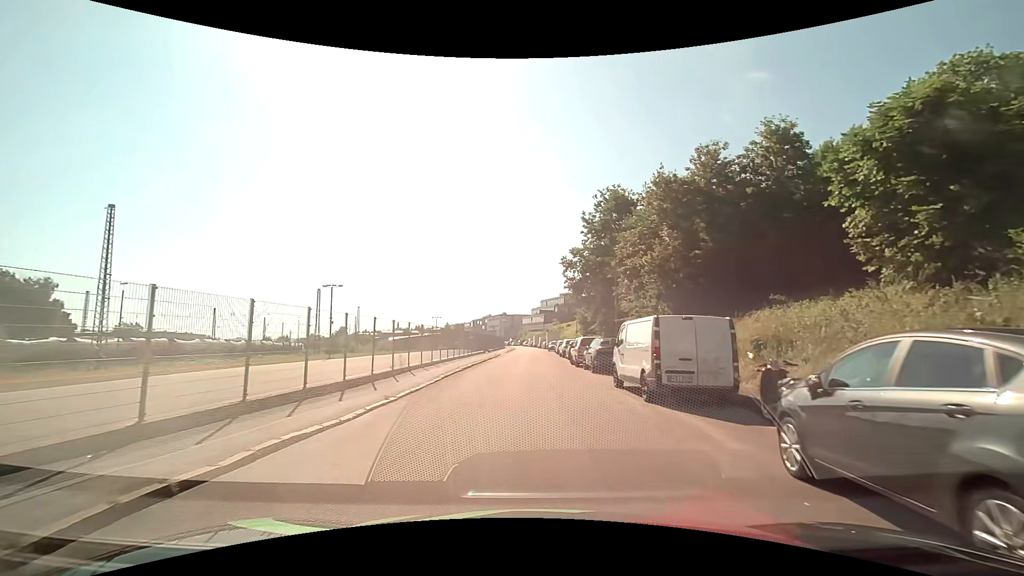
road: tertiary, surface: asphalt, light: Day
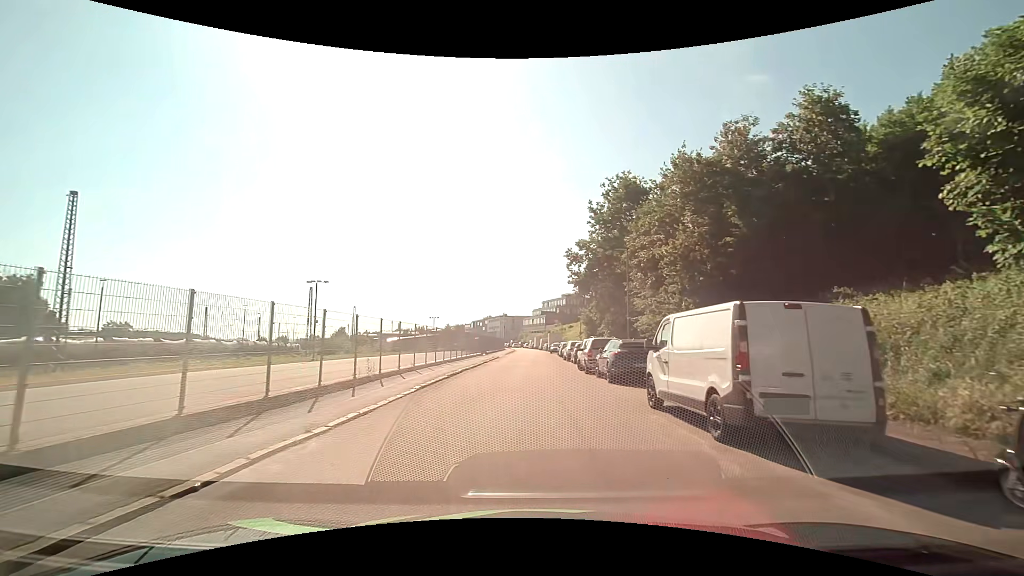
(0.0, +4.4) m; 0°
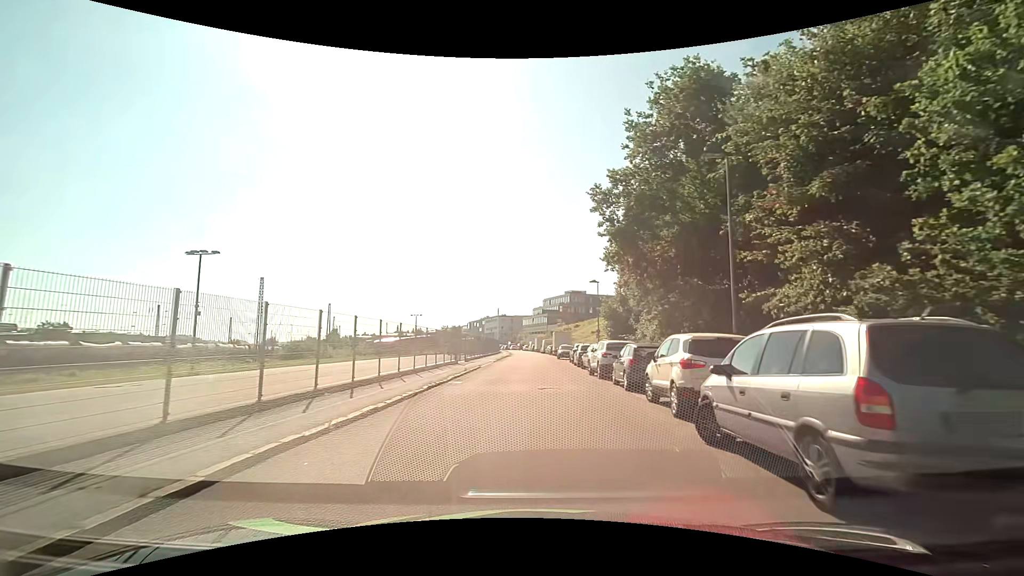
(+0.1, +18.3) m; 0°
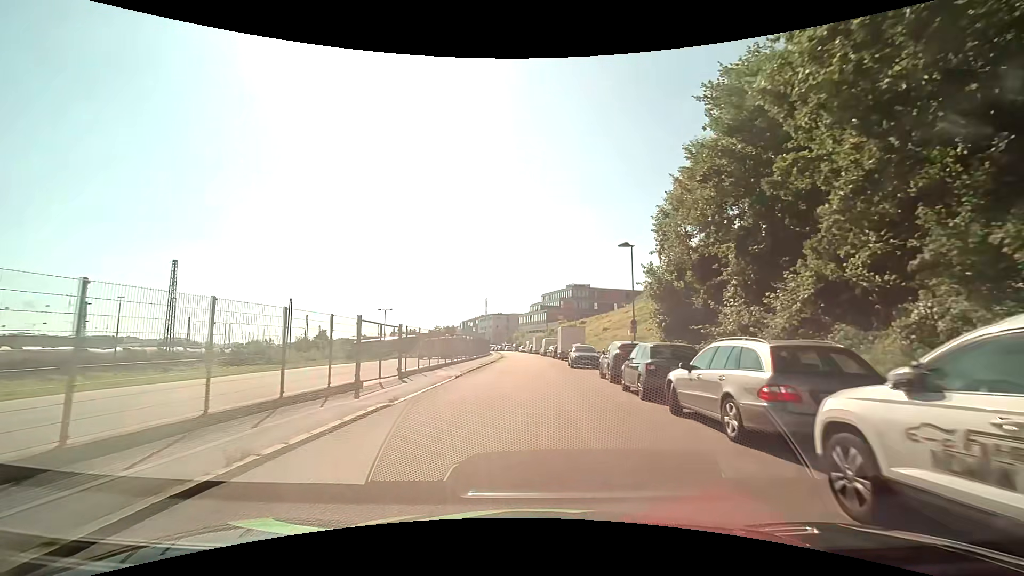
(+0.2, +19.3) m; +1°
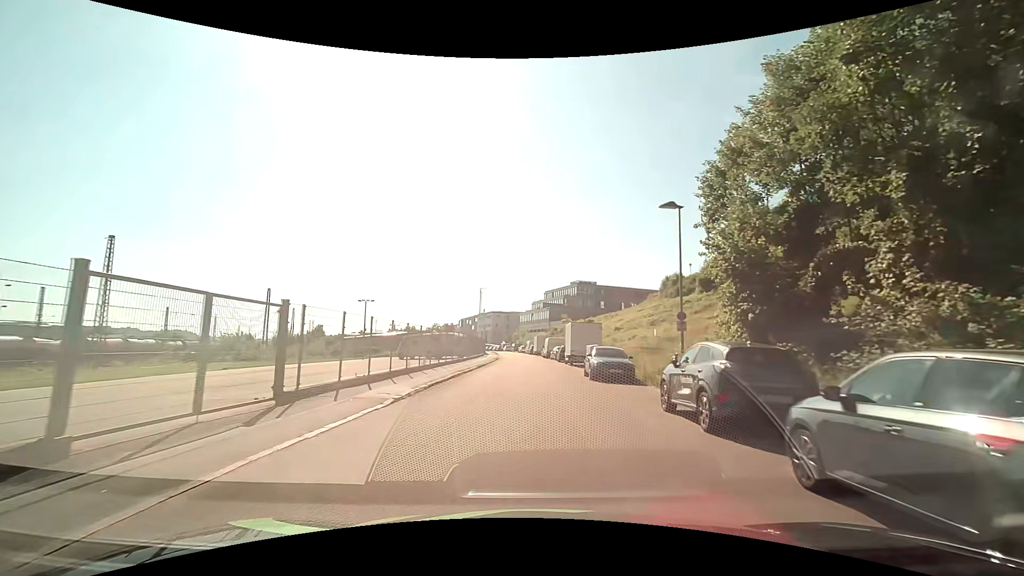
(-0.1, +10.1) m; 0°
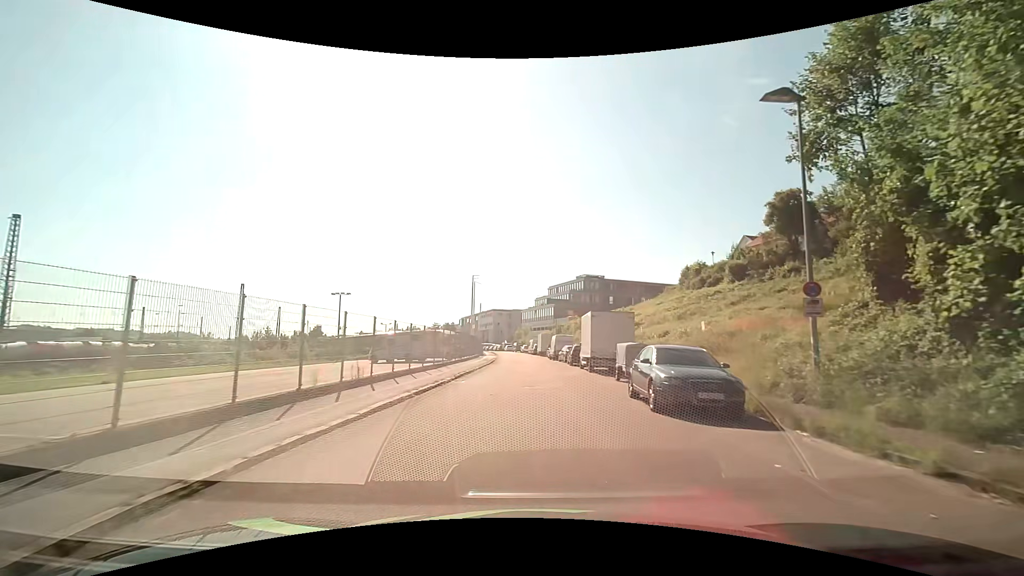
(0.0, +10.4) m; 0°
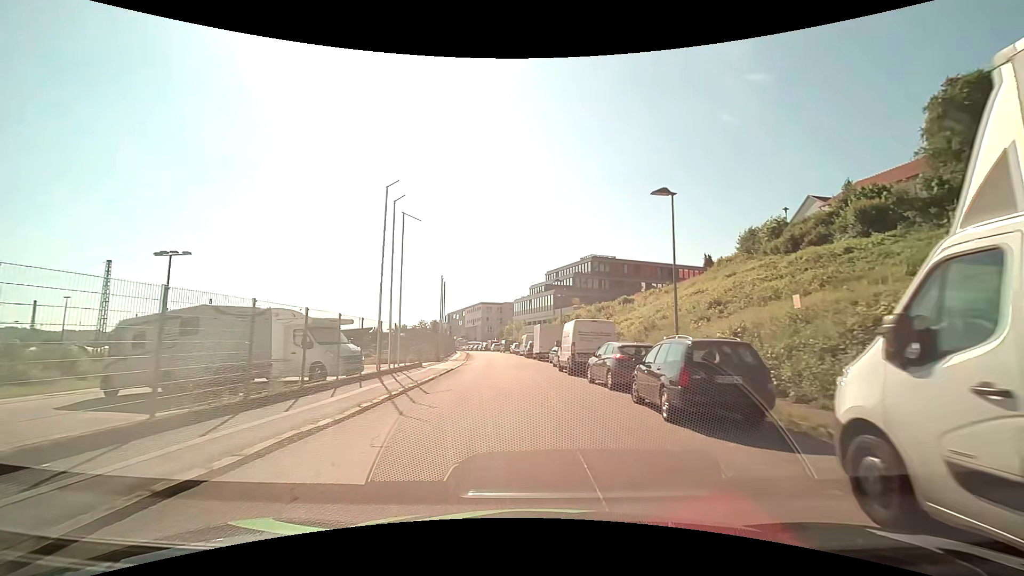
(+0.1, +27.0) m; 0°
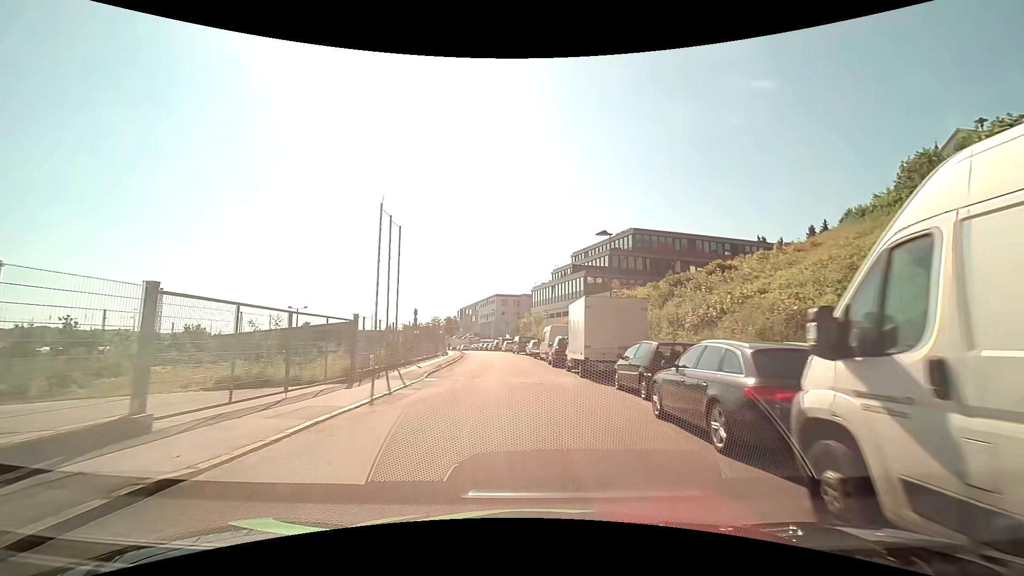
(-0.4, +22.5) m; -2°
(0, +10) (0, +20) (-1, +30) (-2, +40) (-3, +50) (-4, +60) (-6, +70) (-8, +79) (-10, +89) (-13, +99) m
